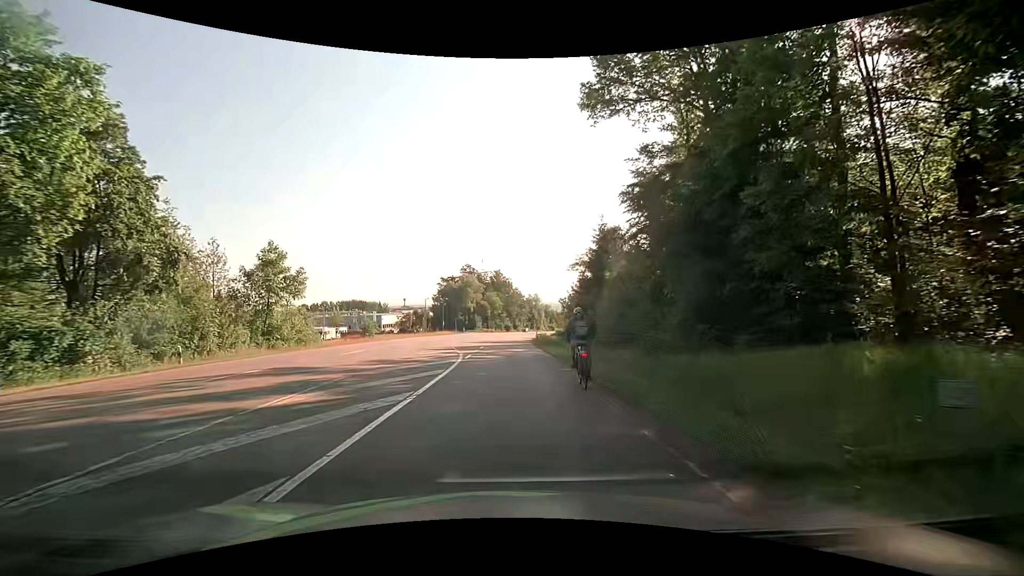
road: secondary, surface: asphalt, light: Day
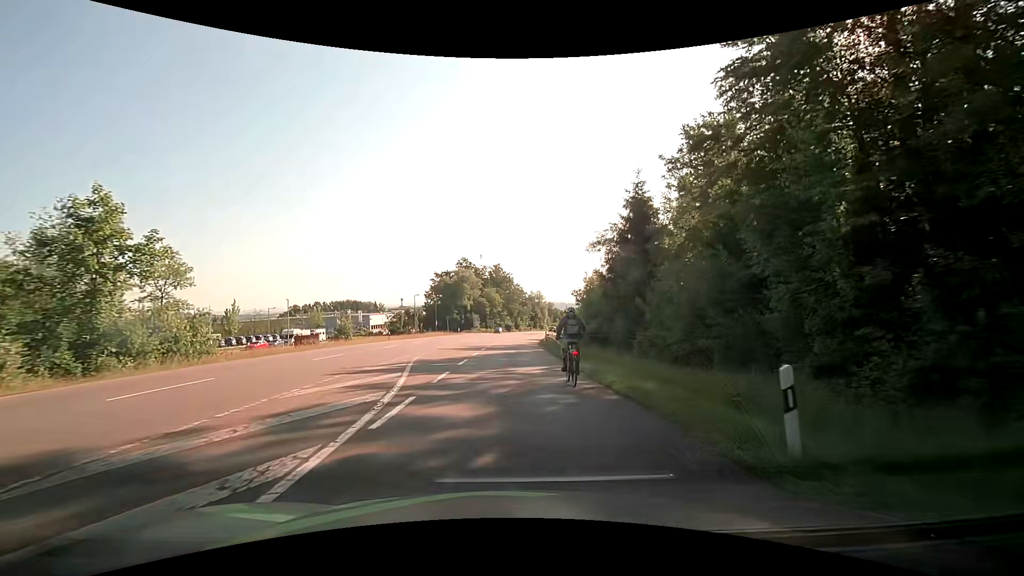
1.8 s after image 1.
(+0.1, +15.5) m; +1°
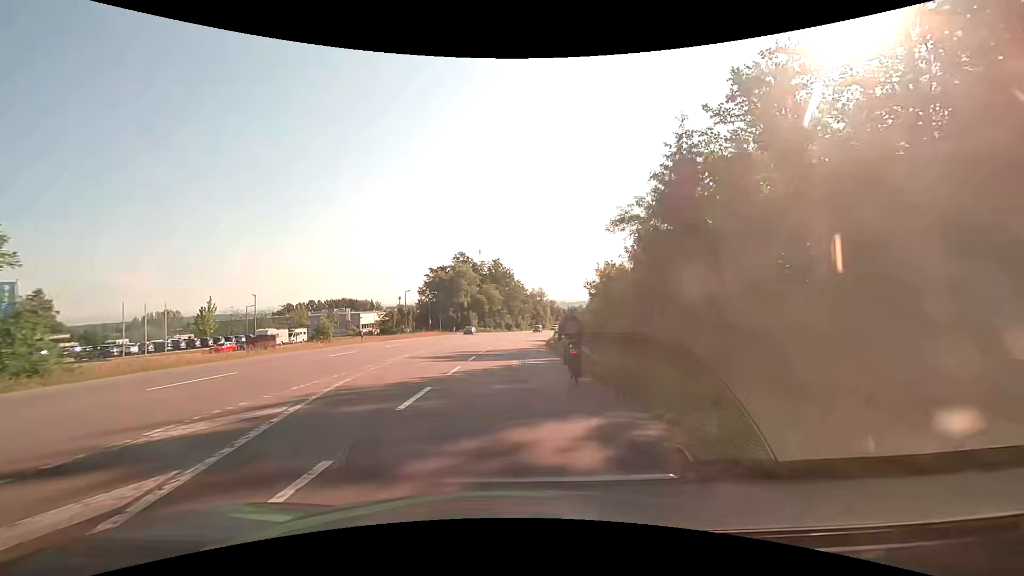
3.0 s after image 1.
(0.0, +10.1) m; 0°
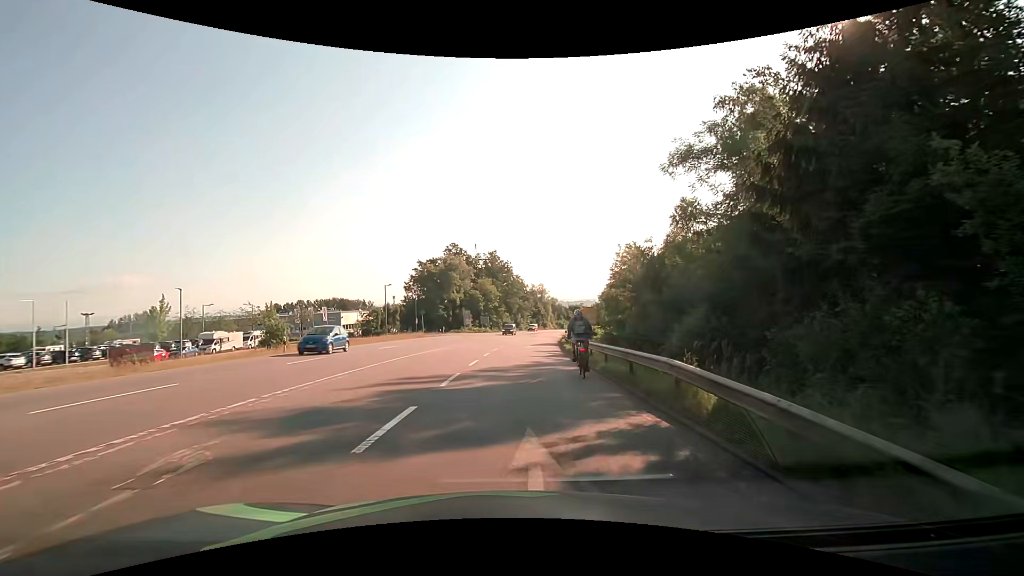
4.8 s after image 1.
(-0.1, +14.9) m; +1°
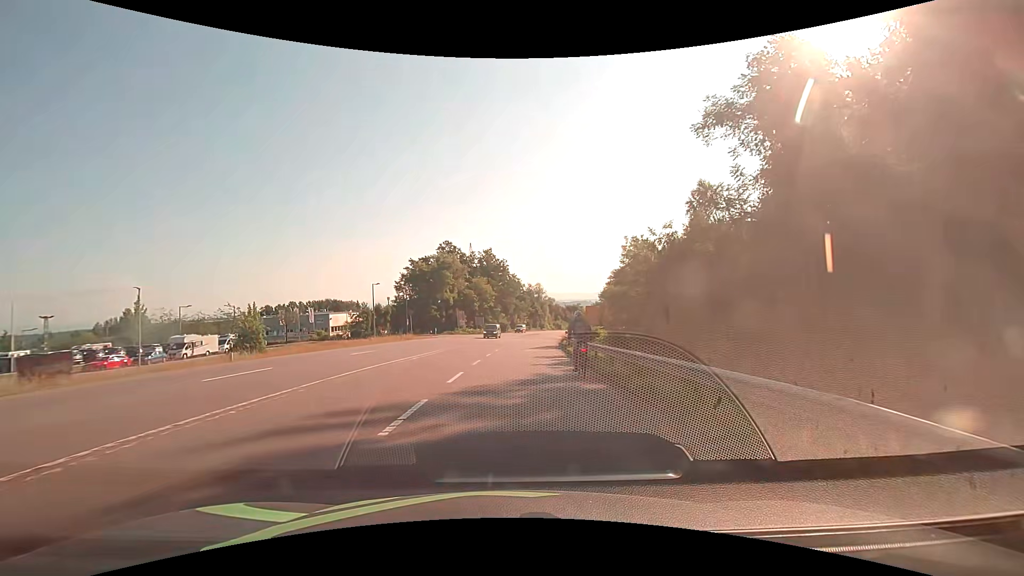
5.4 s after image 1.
(0.0, +5.1) m; -1°
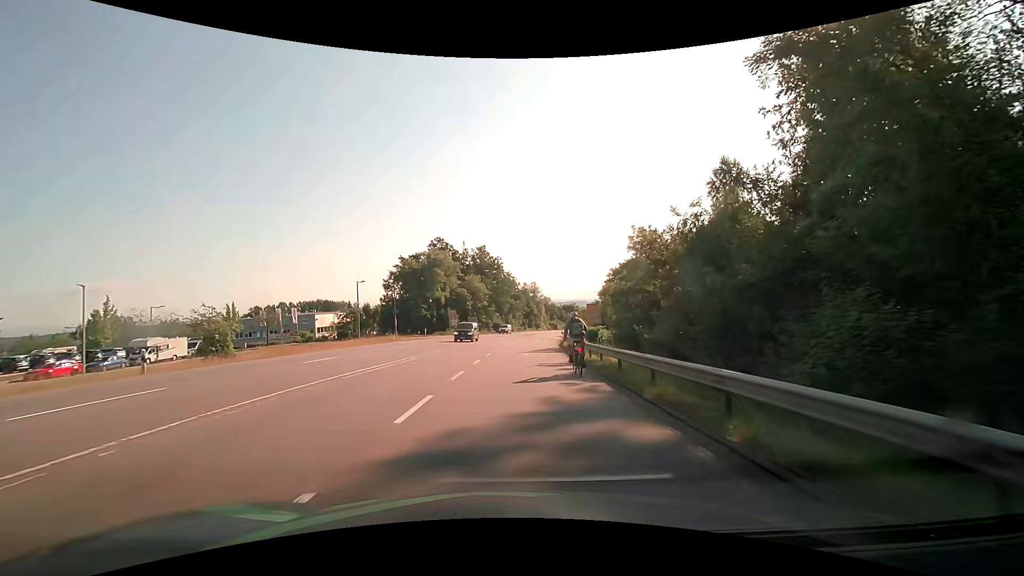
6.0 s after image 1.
(+0.1, +5.2) m; +1°
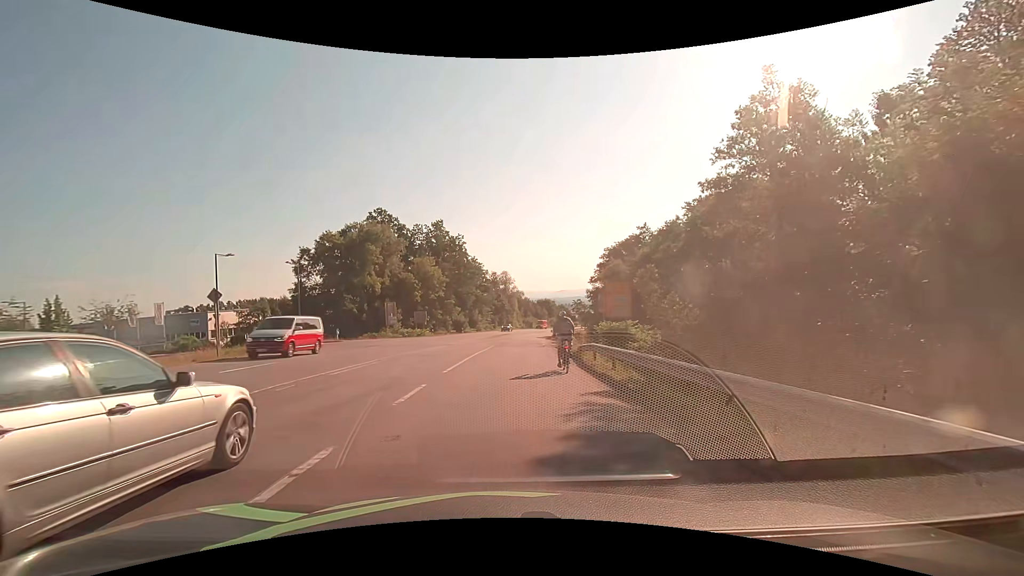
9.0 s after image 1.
(+0.9, +28.2) m; +4°
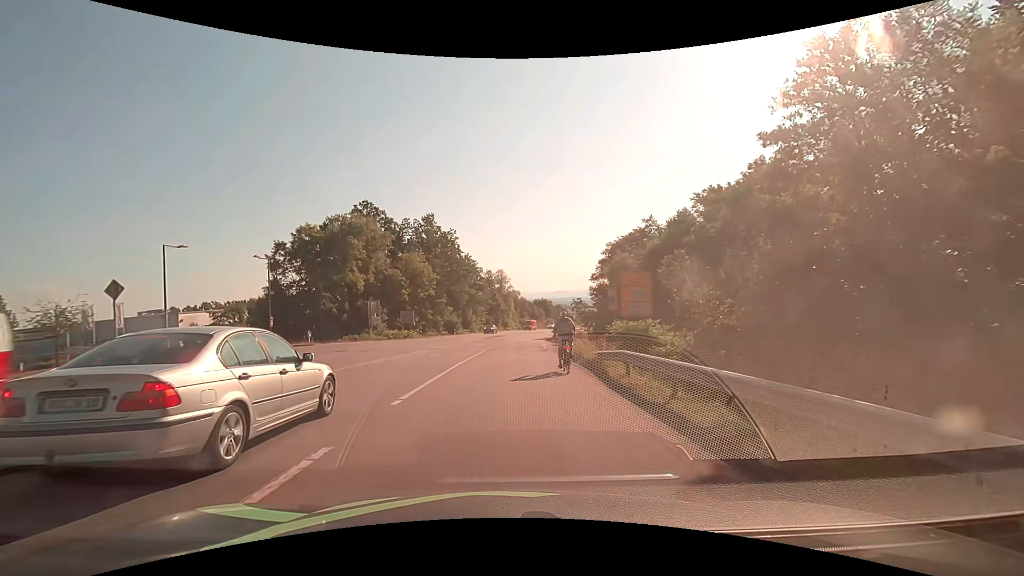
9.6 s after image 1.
(0.0, +6.1) m; 0°
(0, +10) (0, +20) (+1, +30) (+1, +40) (+1, +50) (+1, +60) (+2, +70) (+3, +80) (+5, +90) (+6, +100) m
